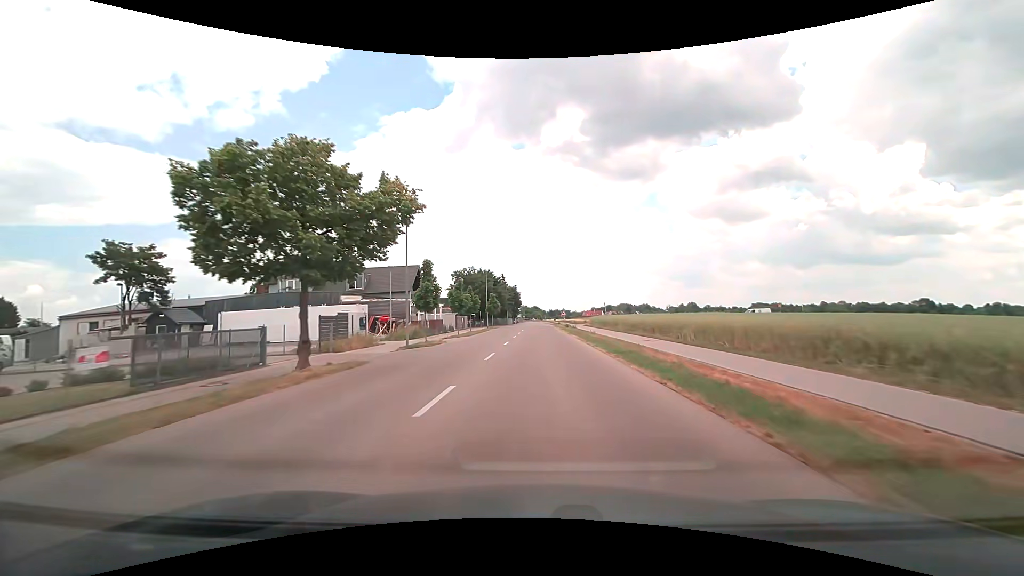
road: tertiary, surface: asphalt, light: Day
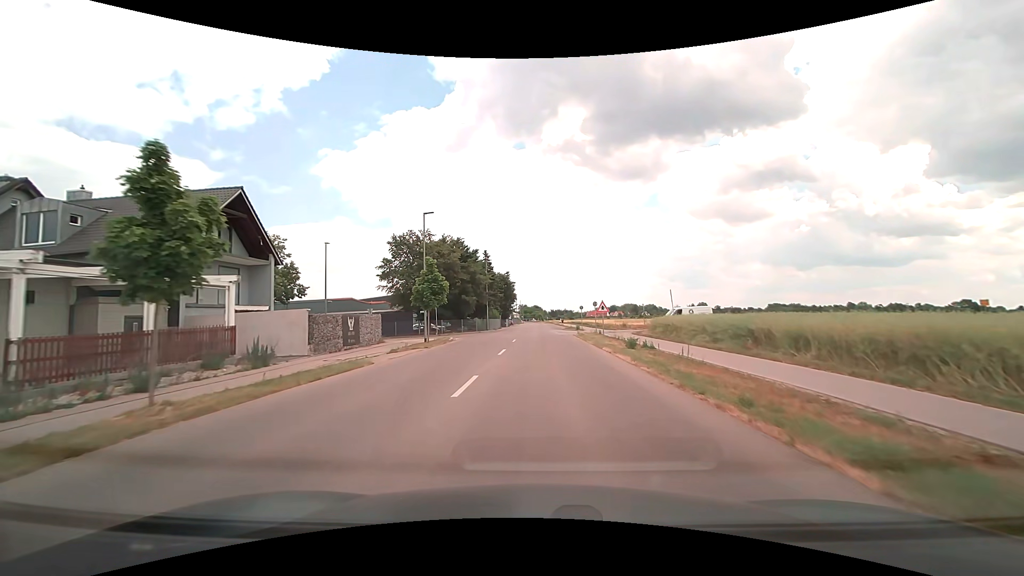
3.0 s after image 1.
(0.0, +43.1) m; 0°
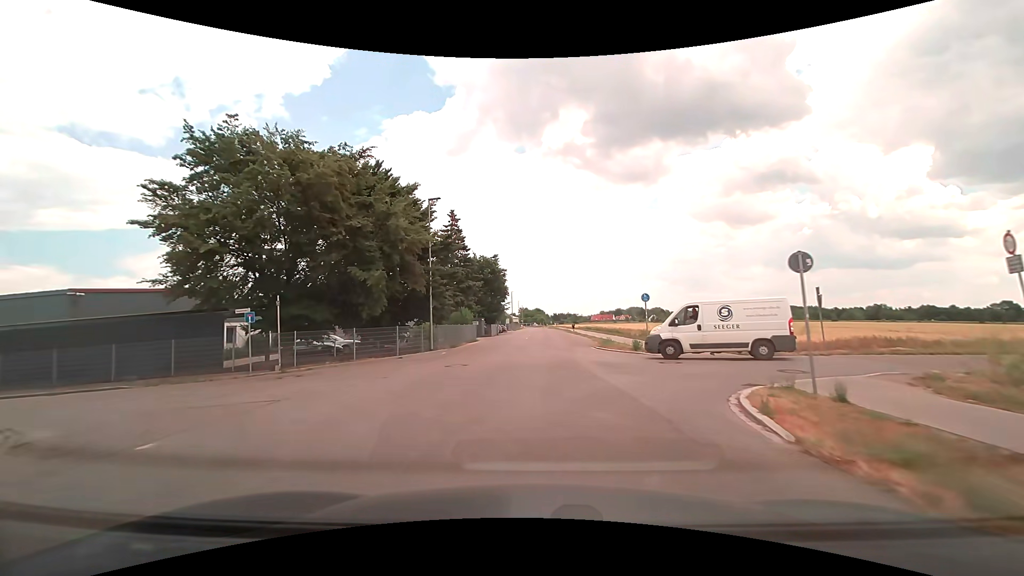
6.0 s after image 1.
(+0.1, +33.1) m; 0°
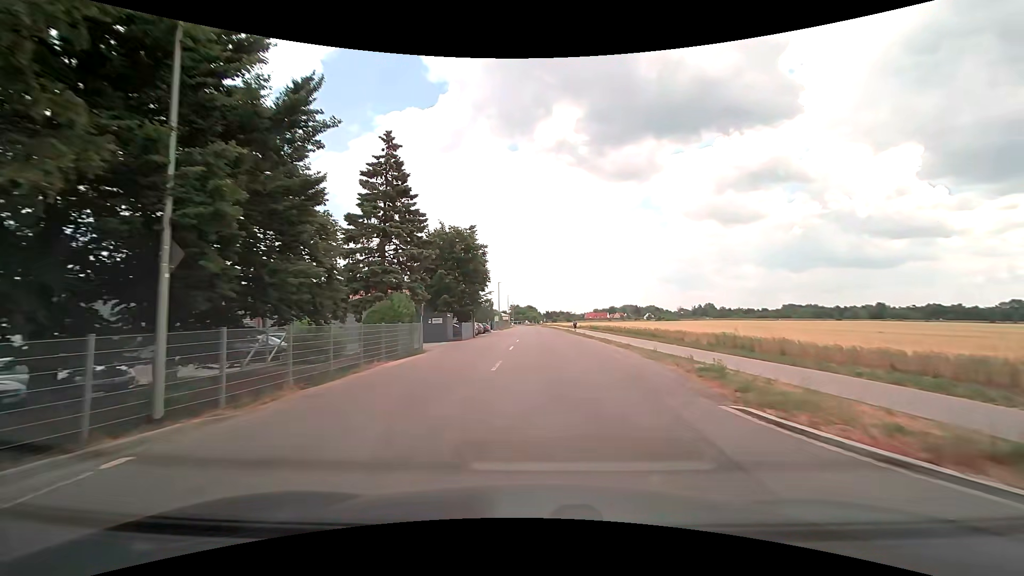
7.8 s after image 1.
(0.0, +20.1) m; +1°
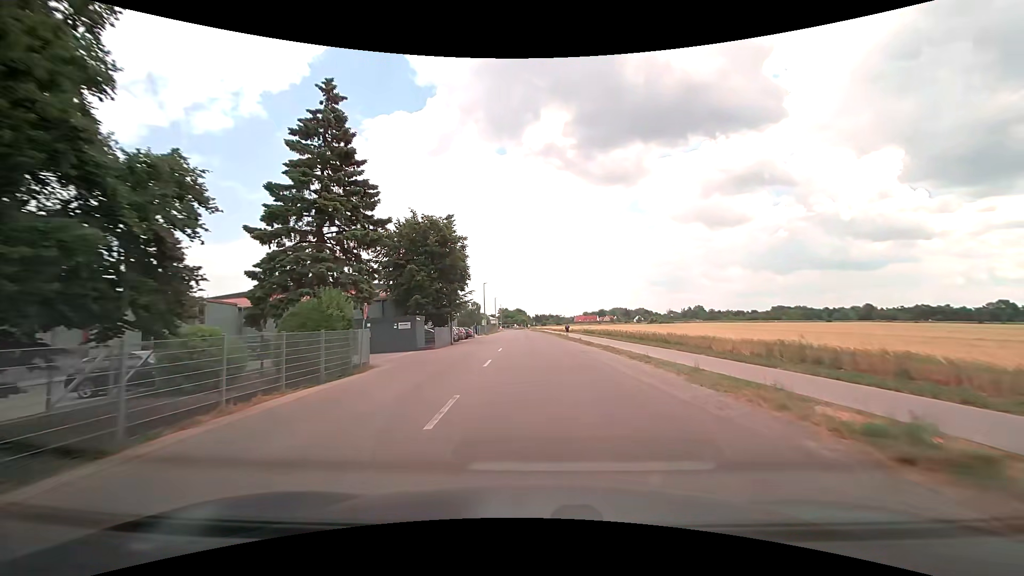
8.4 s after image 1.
(+0.1, +6.9) m; +1°
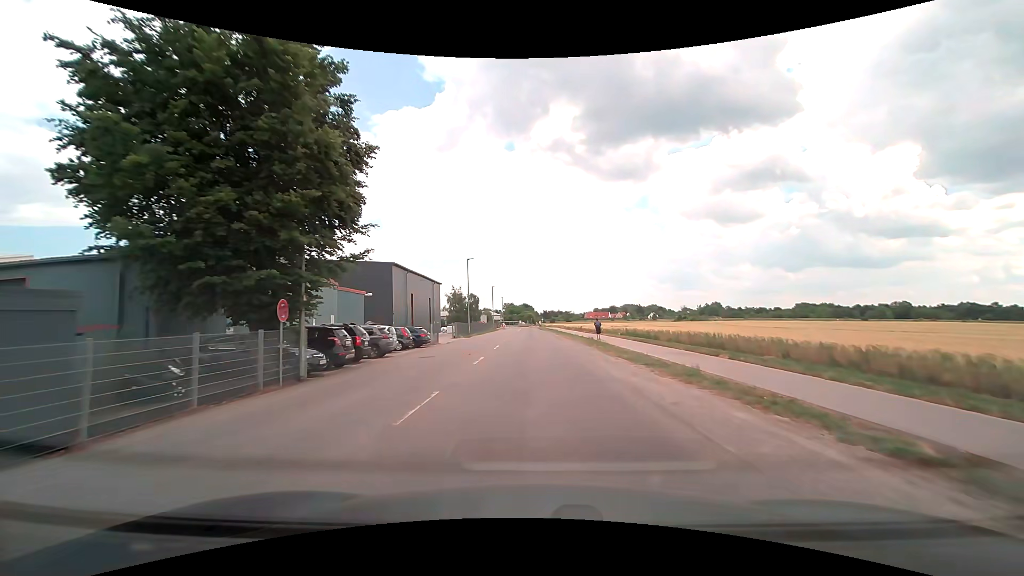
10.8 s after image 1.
(0.0, +28.6) m; -1°
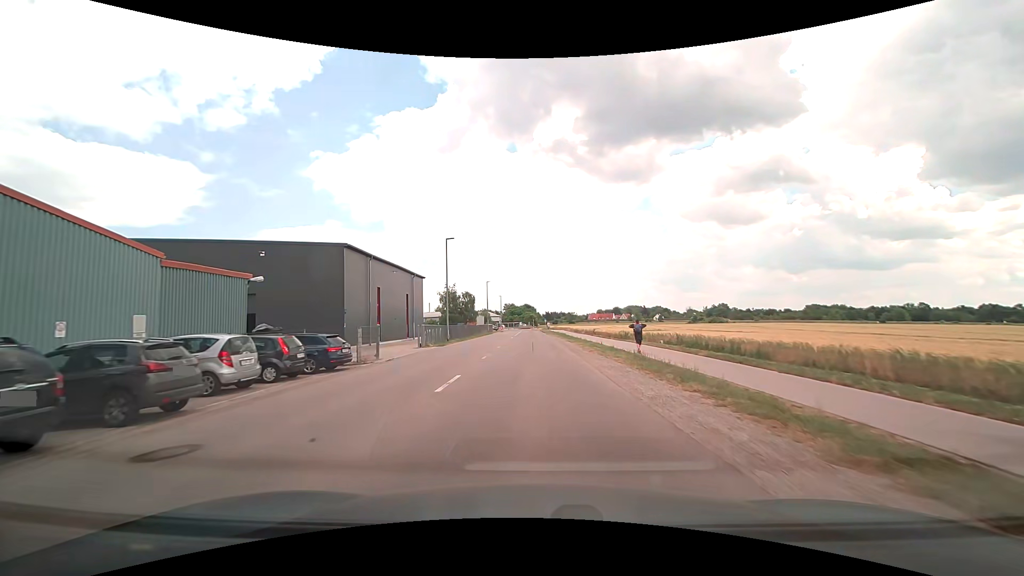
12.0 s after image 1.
(0.0, +14.9) m; 0°
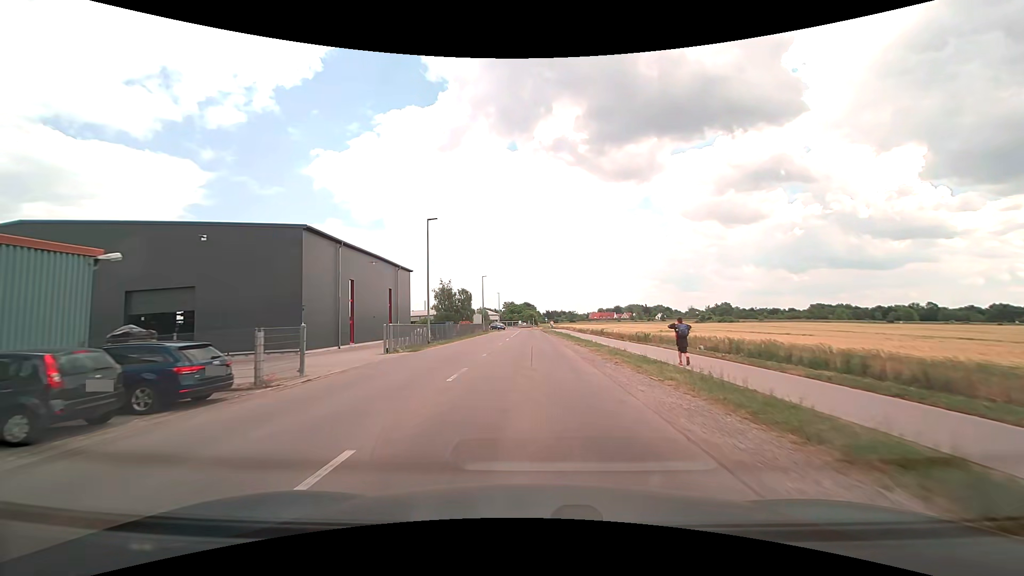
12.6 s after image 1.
(0.0, +7.5) m; 0°
(0, +10) (0, +20) (0, +30) (0, +40) (0, +50) (0, +60) (-1, +70) (-1, +80) (-1, +90) (-2, +100) m
